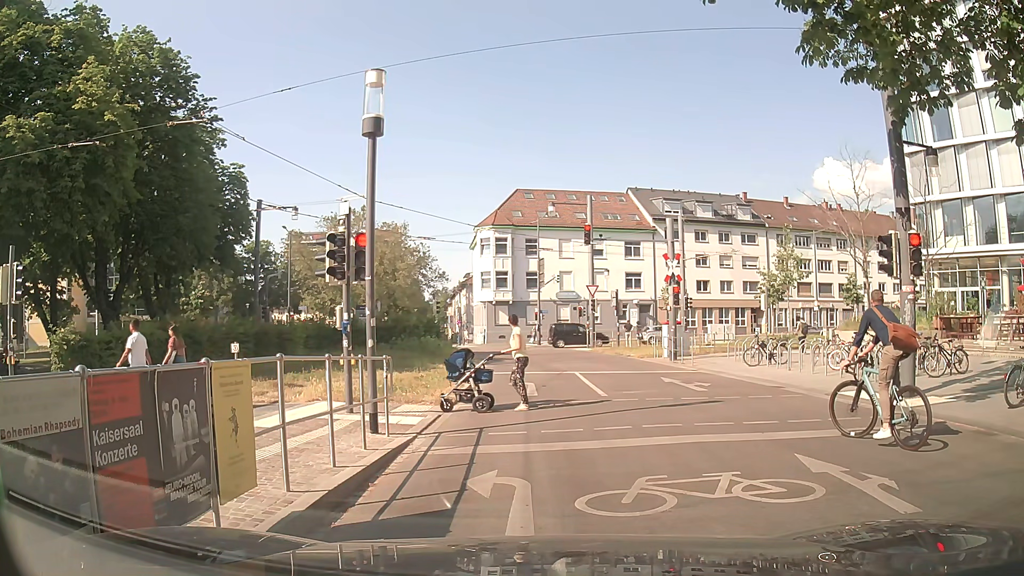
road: residential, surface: asphalt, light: Day
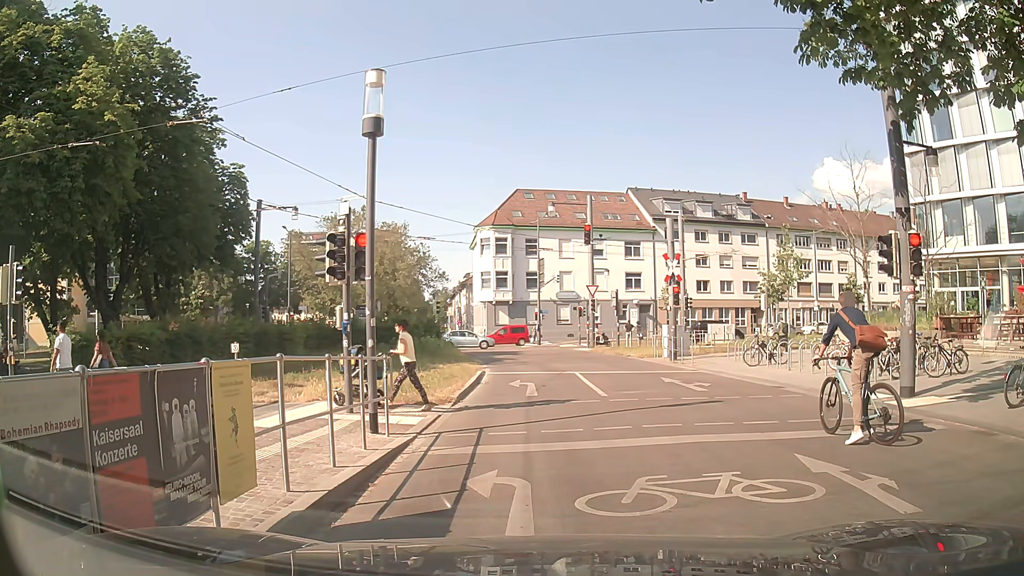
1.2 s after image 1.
(0.0, 0.0) m; 0°
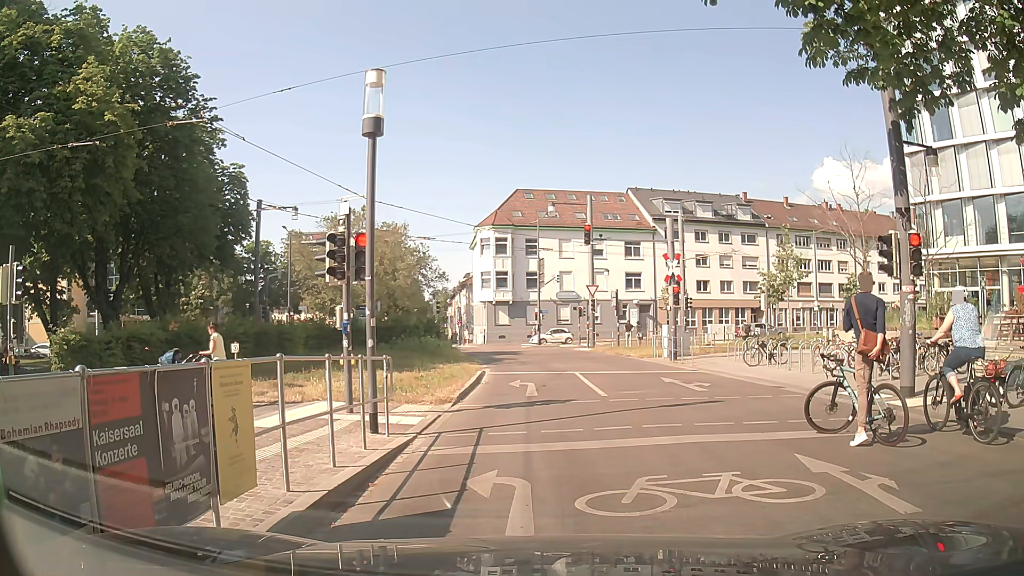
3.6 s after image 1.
(0.0, 0.0) m; 0°
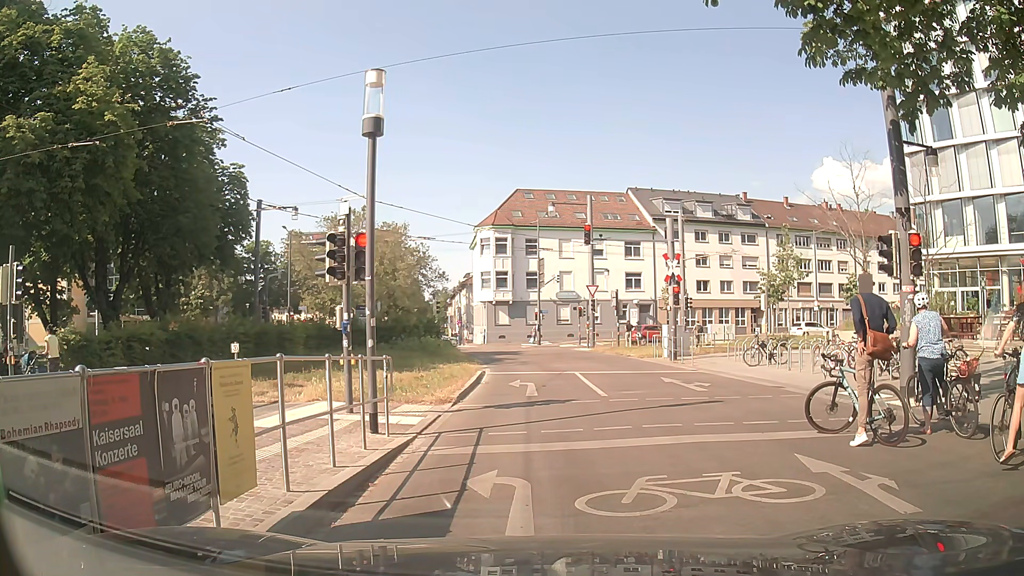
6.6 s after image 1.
(0.0, 0.0) m; 0°
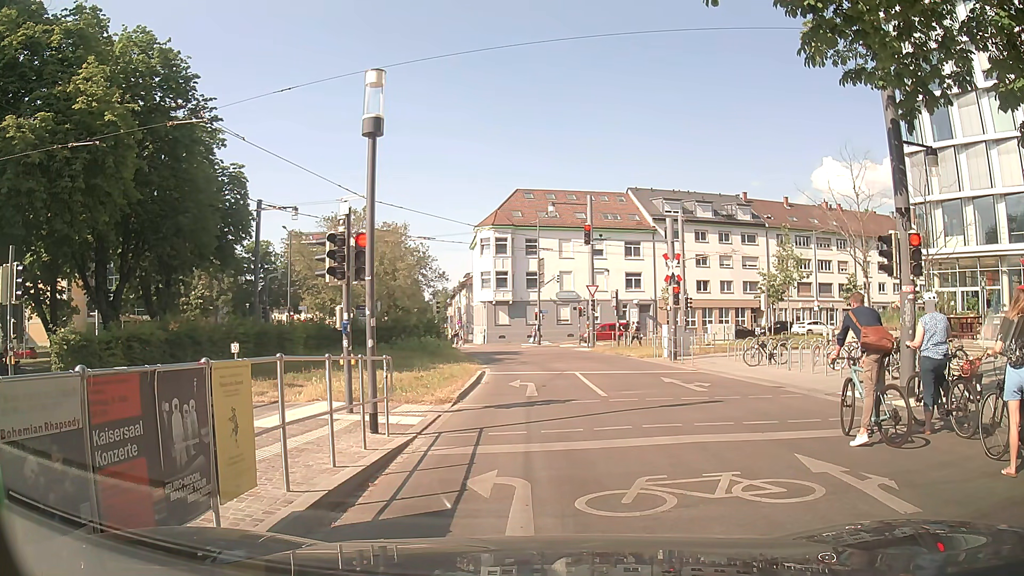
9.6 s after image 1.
(0.0, 0.0) m; 0°
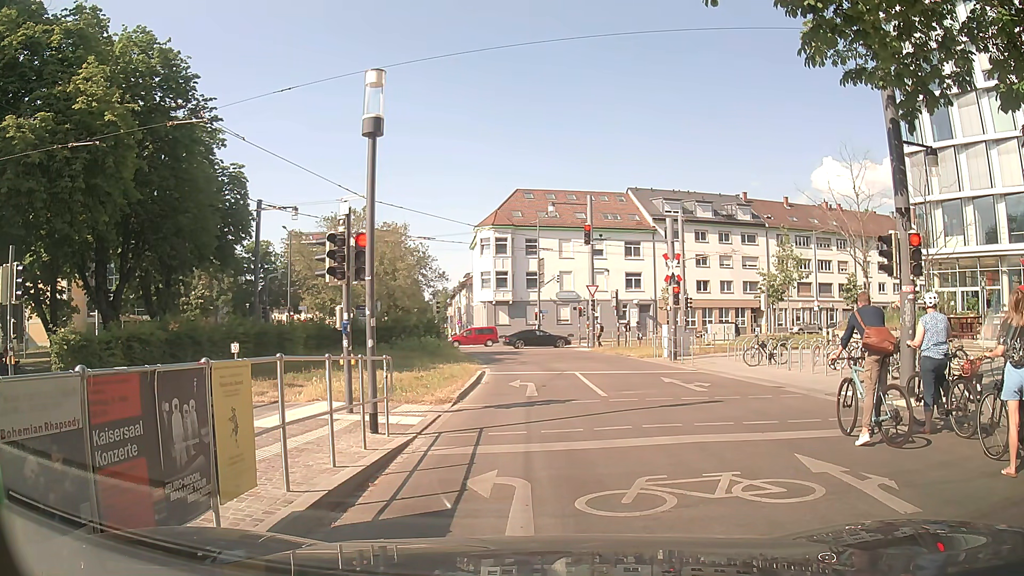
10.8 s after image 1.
(0.0, 0.0) m; 0°
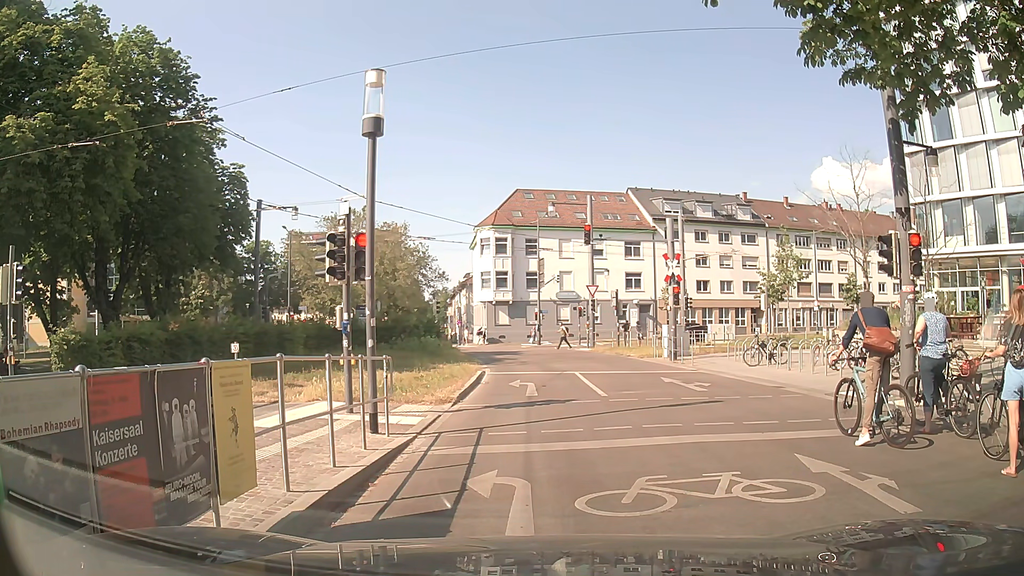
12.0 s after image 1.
(0.0, 0.0) m; 0°
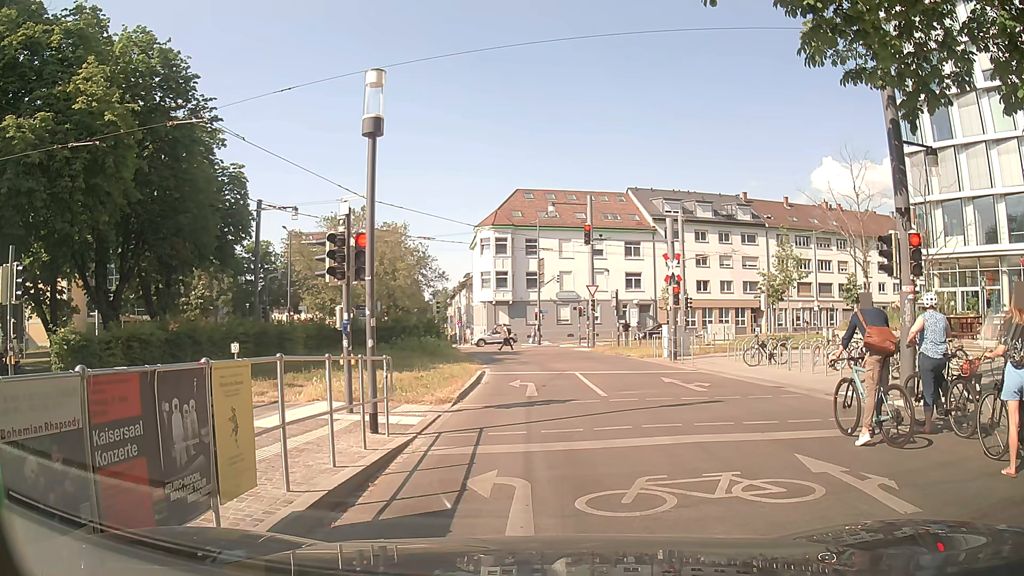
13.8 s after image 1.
(0.0, 0.0) m; 0°
